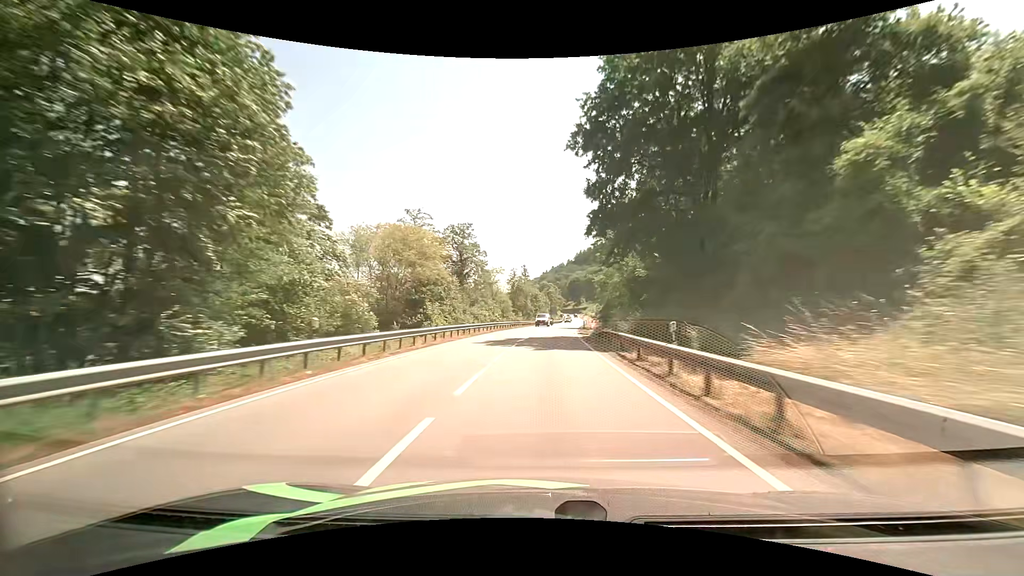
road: primary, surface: asphalt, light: Day
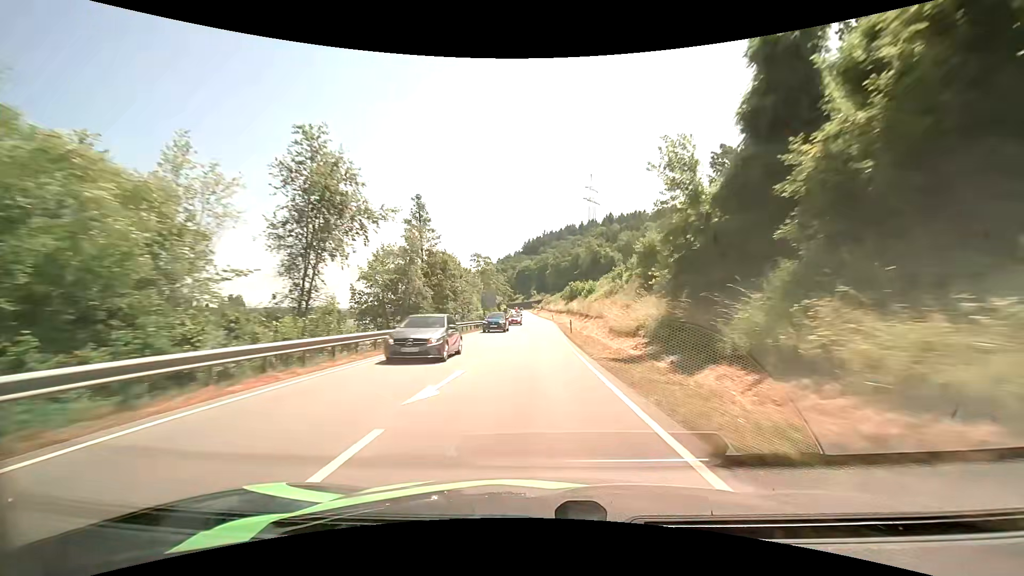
(+3.4, +72.6) m; +6°
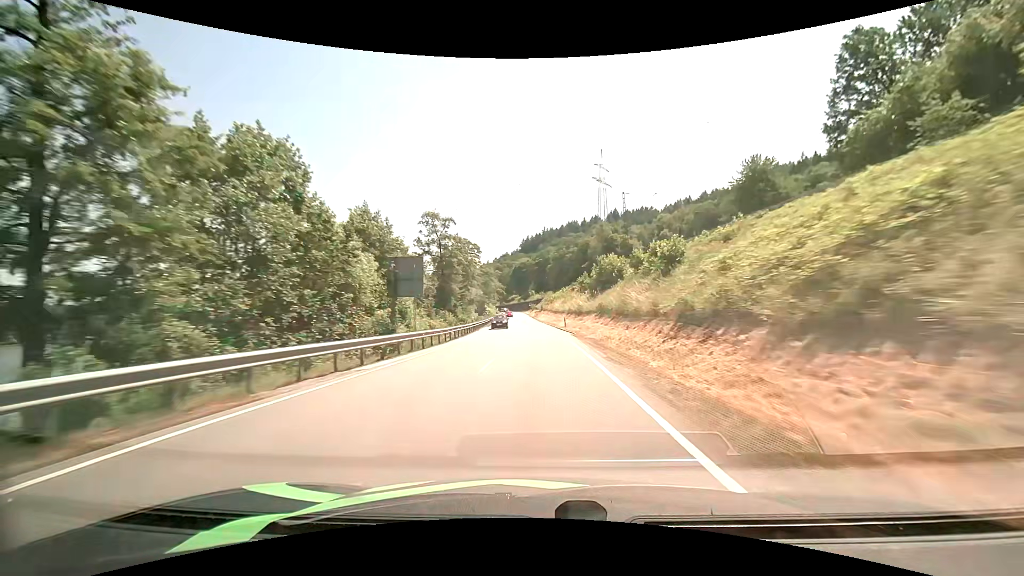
(+0.2, +44.0) m; 0°
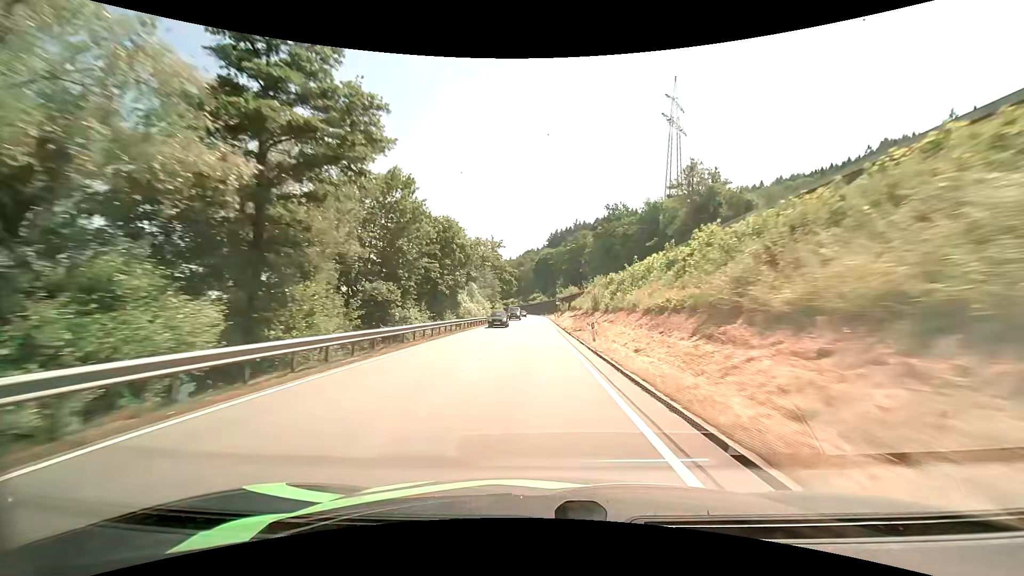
(-1.6, +72.0) m; -3°
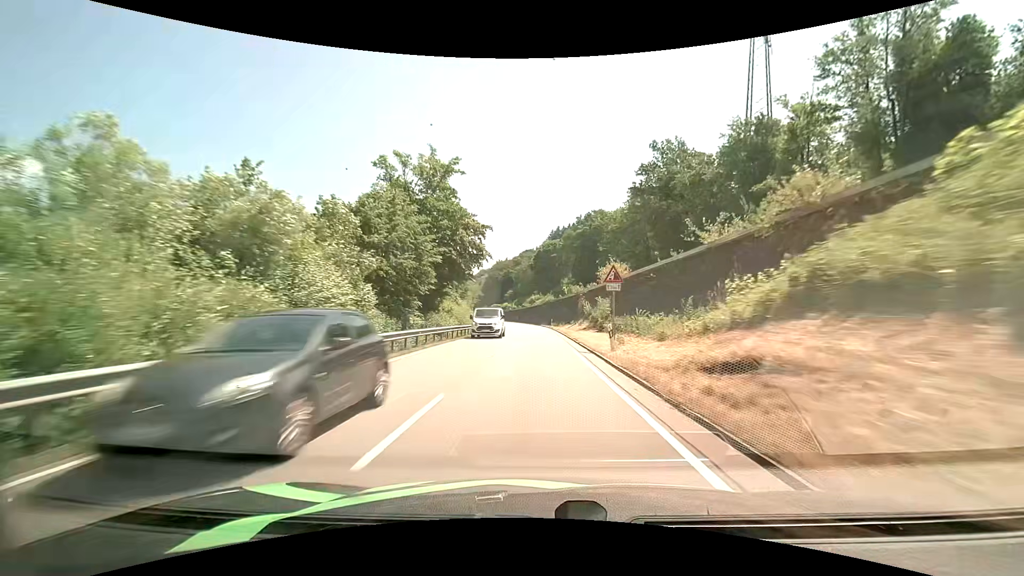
(-0.4, +54.6) m; 0°
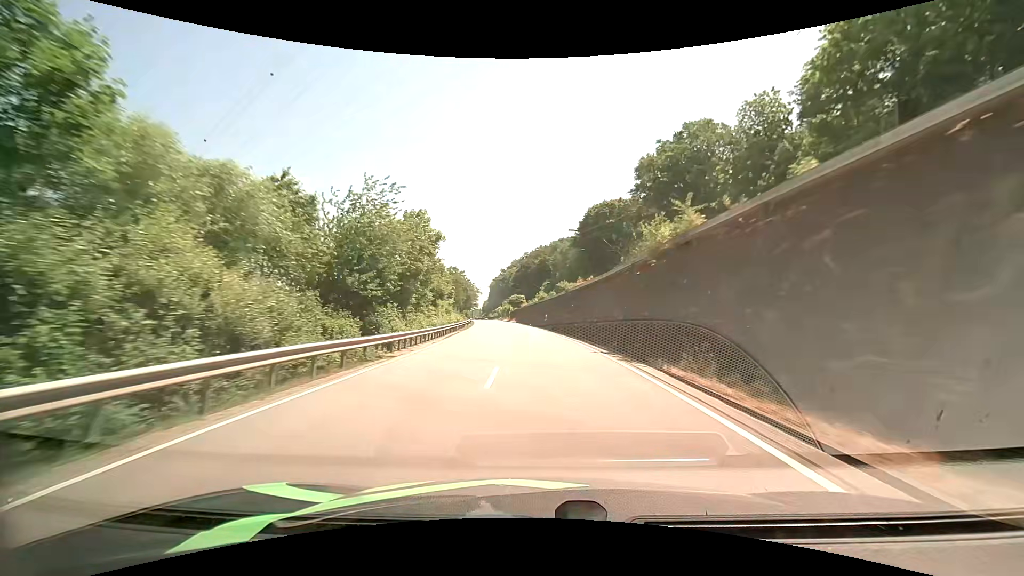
(-1.3, +66.6) m; -4°
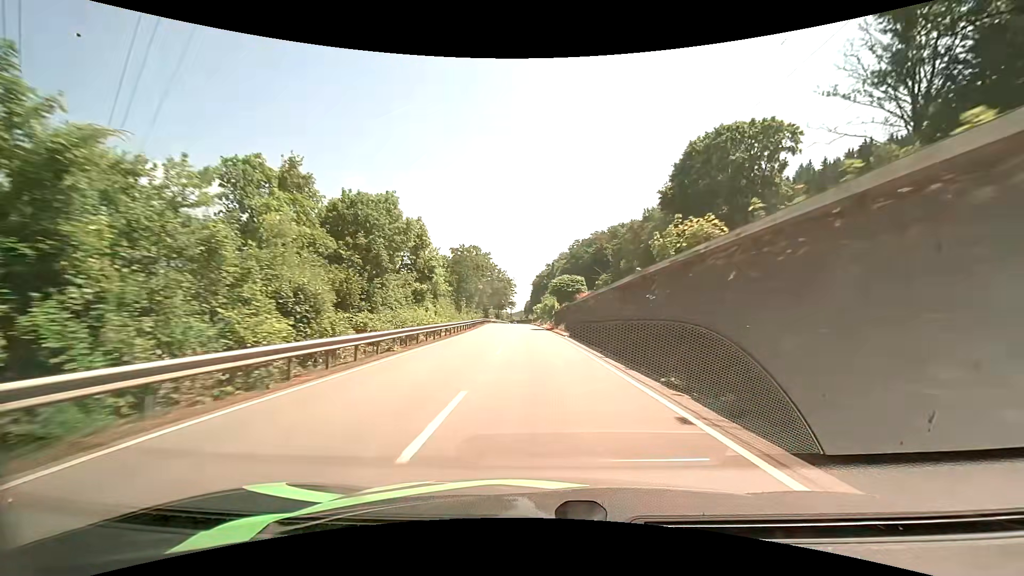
(-2.7, +52.2) m; -5°
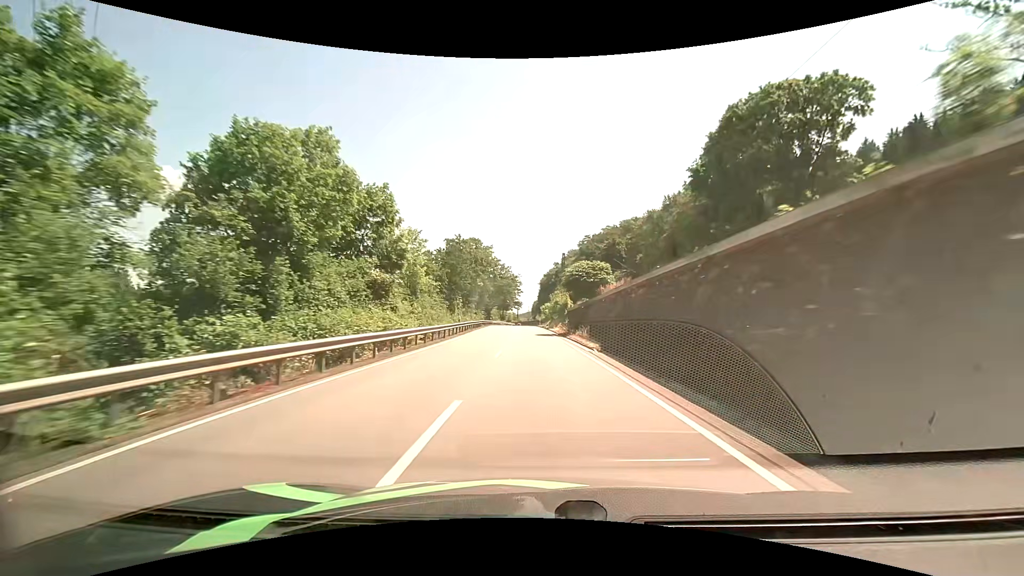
(-0.1, +12.9) m; -1°
(0, +10) (0, +20) (0, +30) (-1, +40) (-1, +50) (-1, +60) (-2, +70) (-2, +80) (-2, +90) (-2, +100) m
